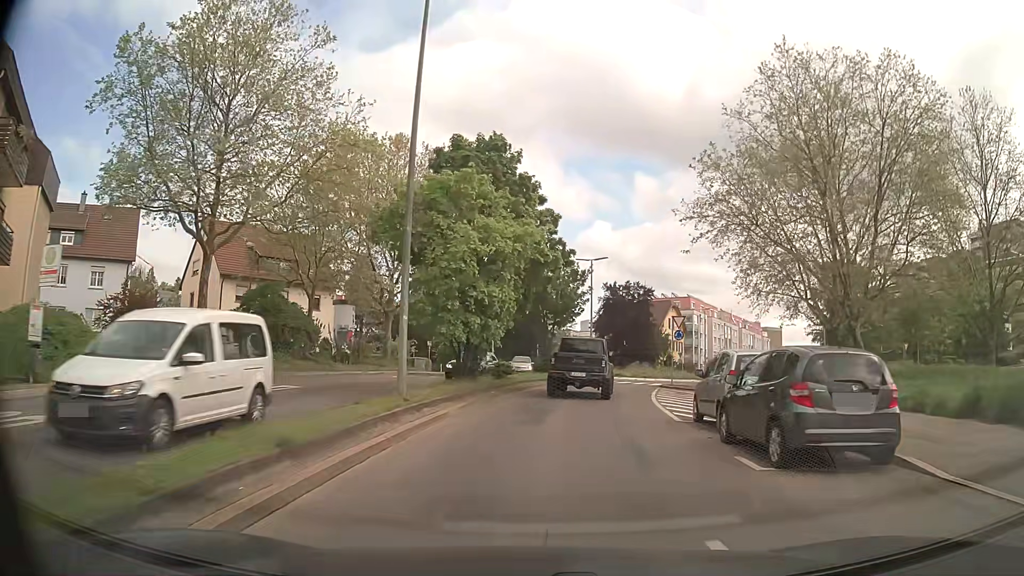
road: secondary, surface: asphalt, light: Day
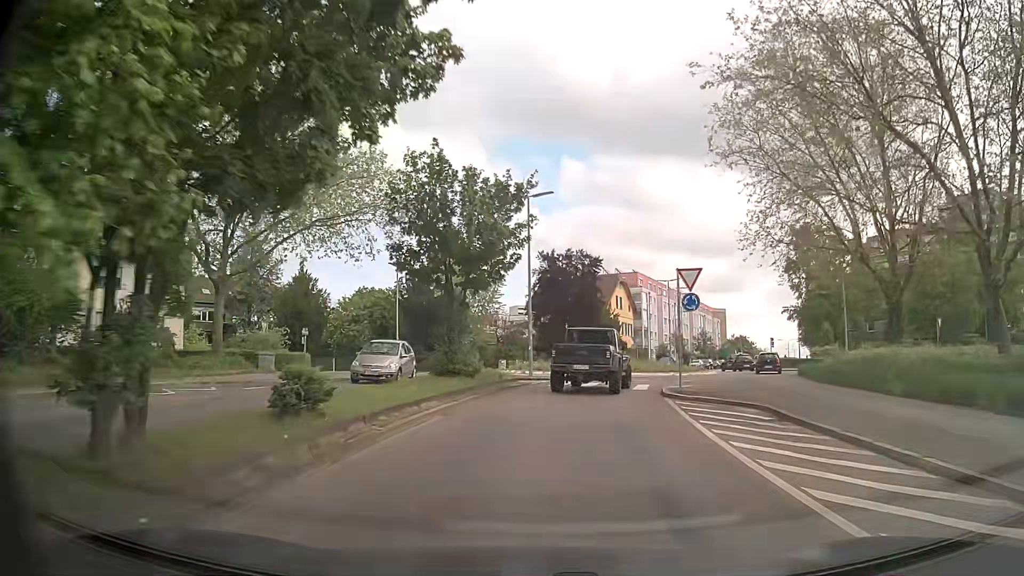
(+0.9, +16.3) m; +7°
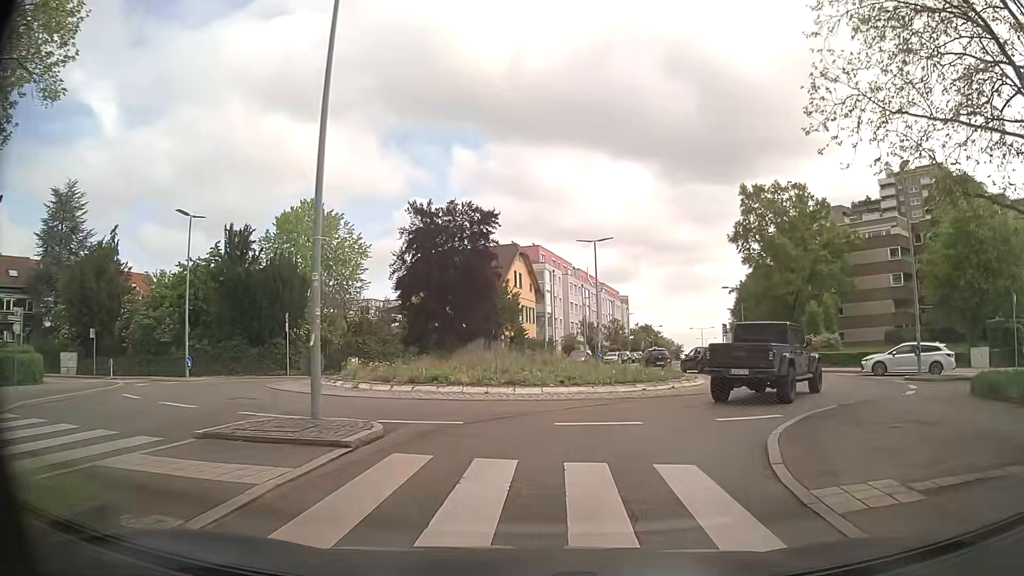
(+1.1, +19.2) m; +8°
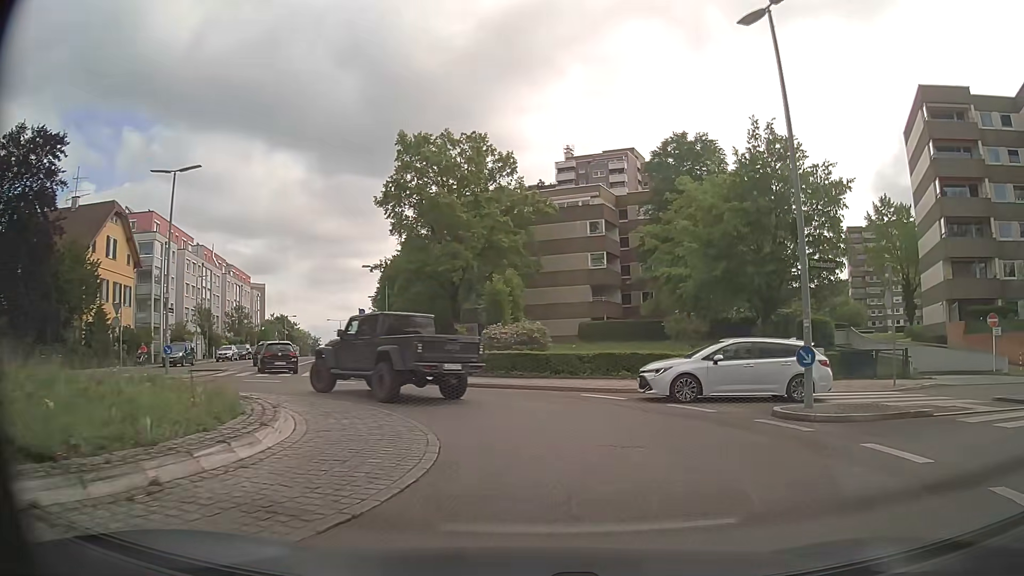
(+3.8, +15.3) m; +31°
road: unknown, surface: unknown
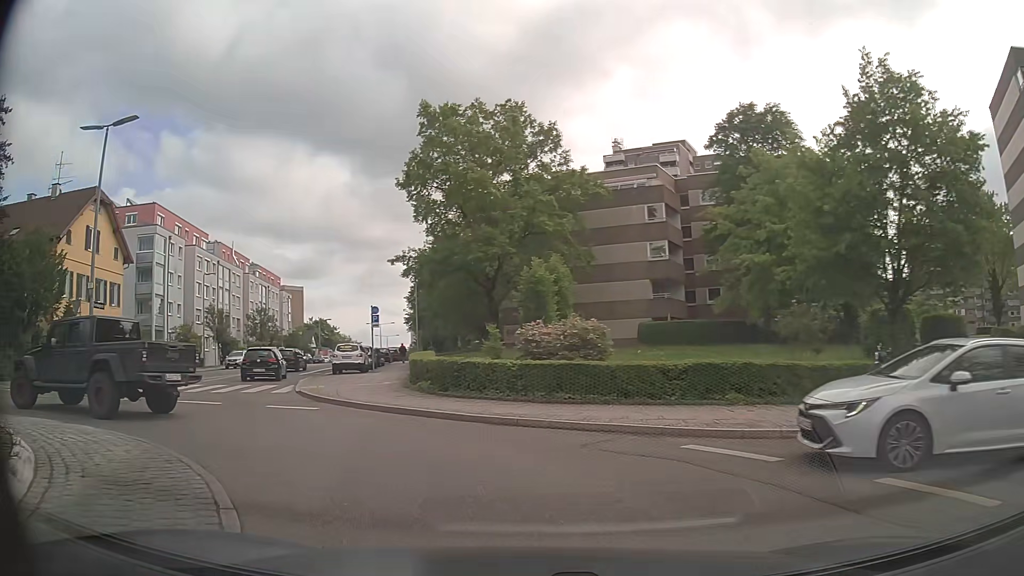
(-0.1, +7.9) m; -5°
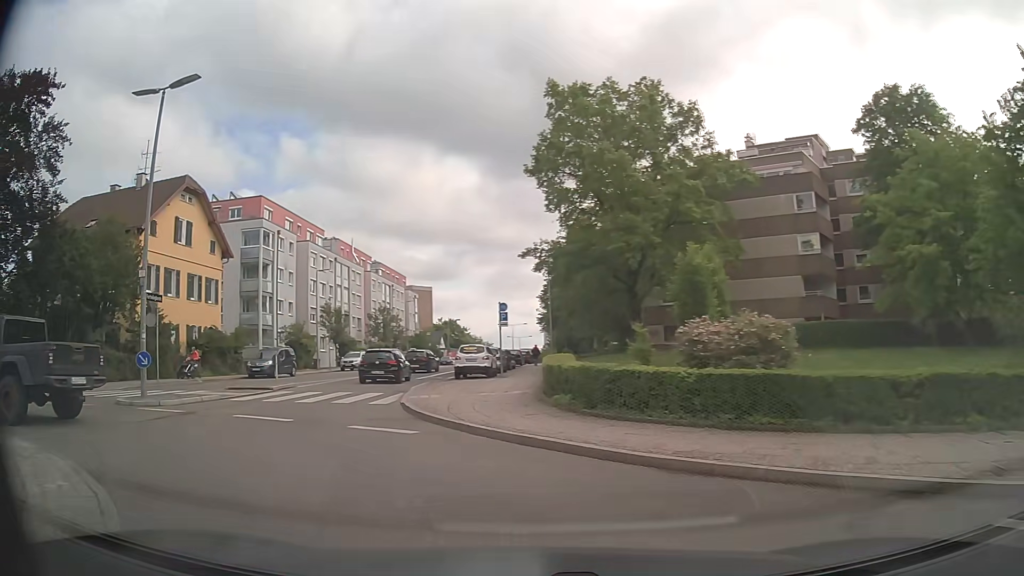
(-0.3, +4.0) m; -11°
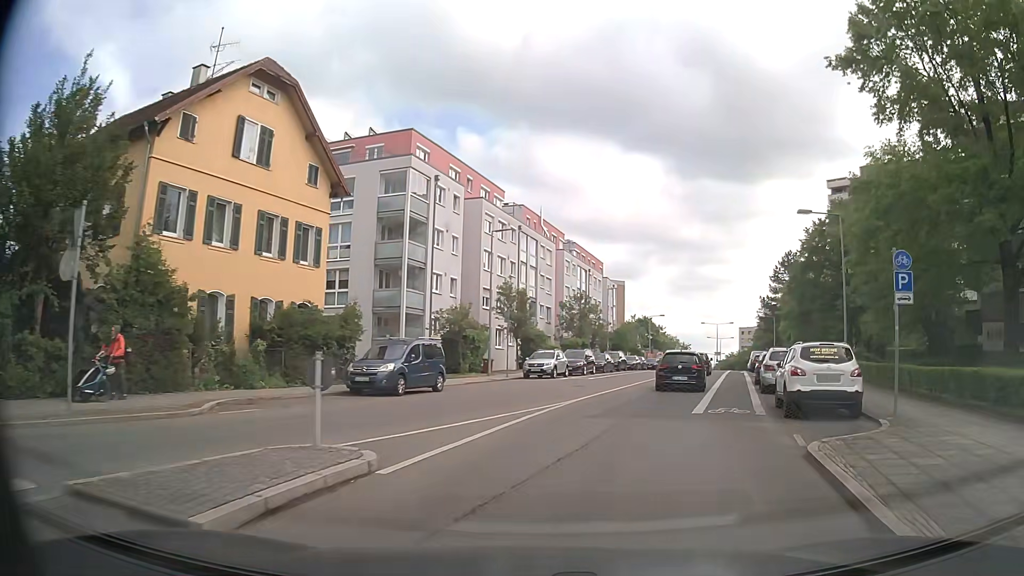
(-4.9, +17.8) m; -15°
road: secondary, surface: asphalt
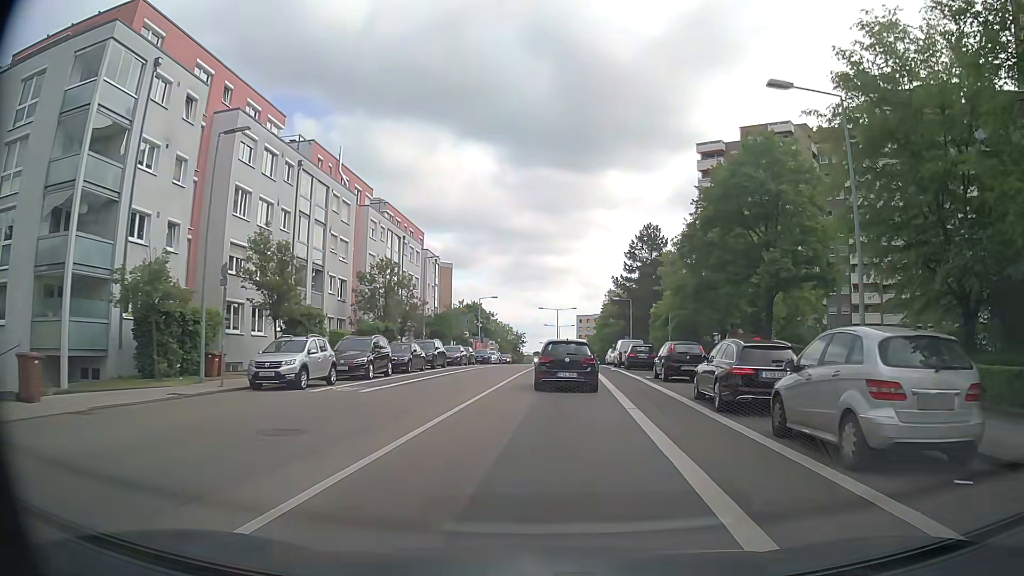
(+2.6, +16.9) m; +14°
(0, +10) (+1, +20) (+1, +30) (+2, +40) (+3, +50) (+3, +60) (+4, +70) (+5, +80) (+5, +90) (+6, +100) m
